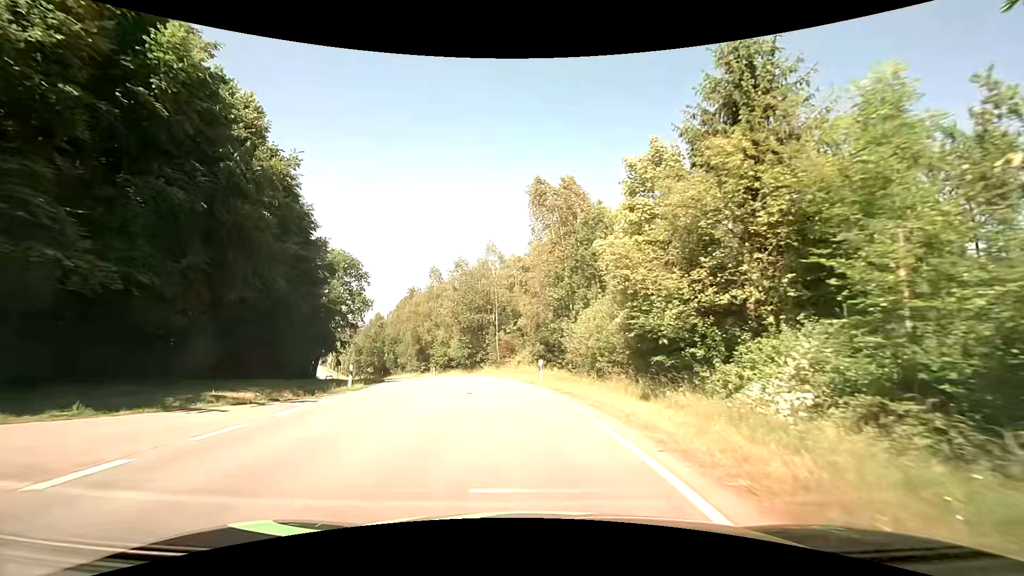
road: tertiary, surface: asphalt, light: Day
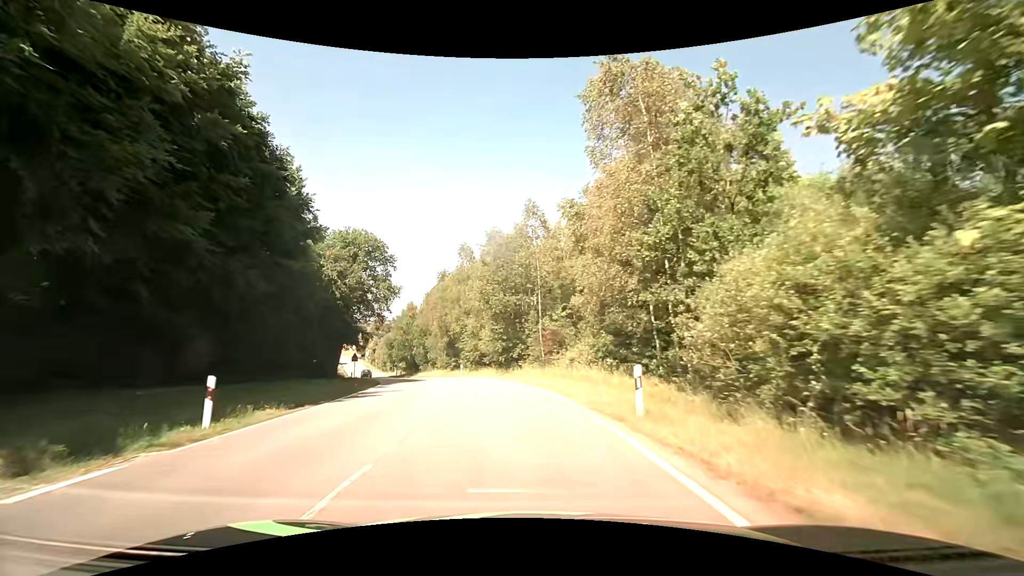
(-0.7, +13.0) m; -6°
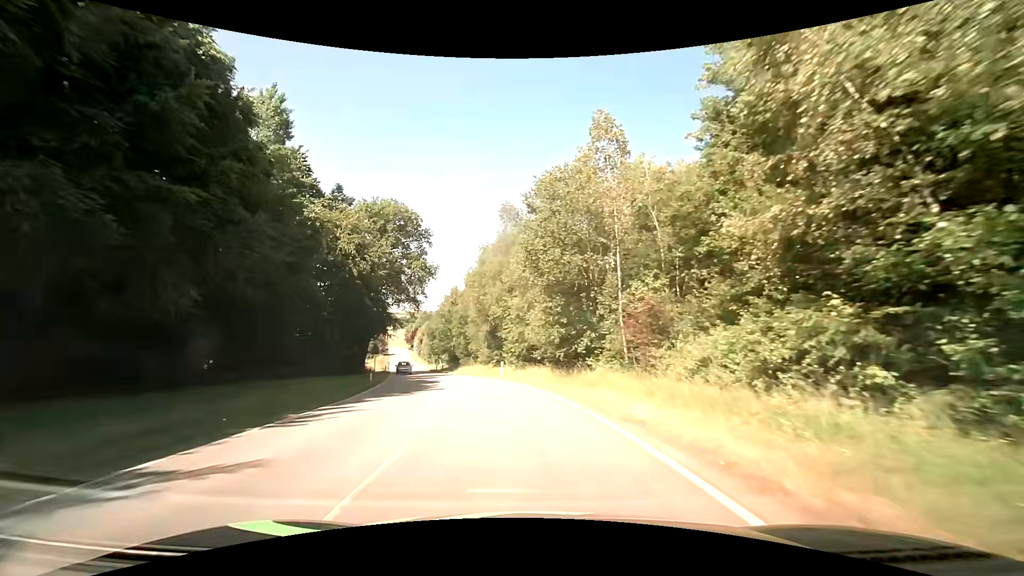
(-0.7, +14.1) m; -5°
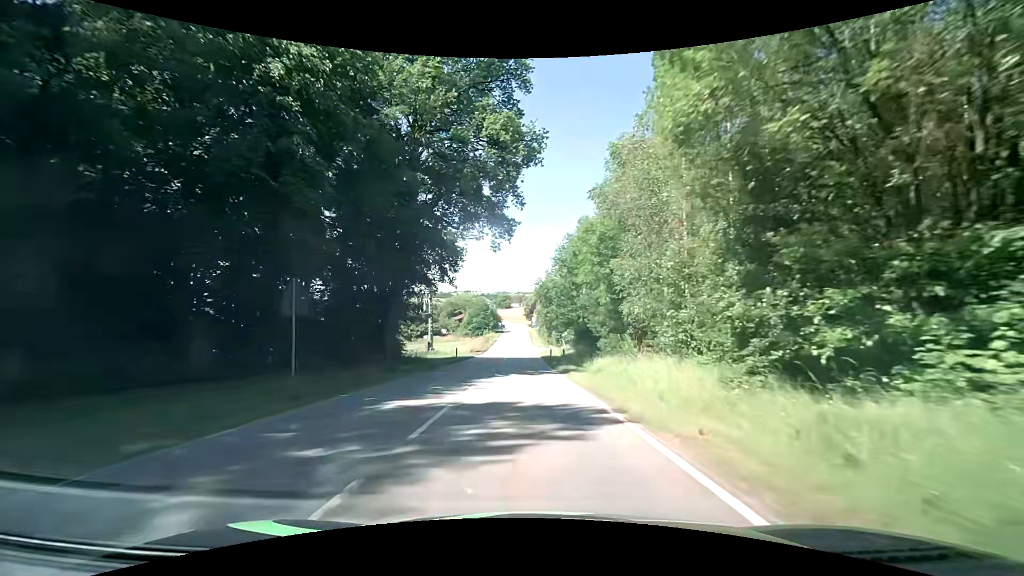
(-6.1, +38.7) m; -15°
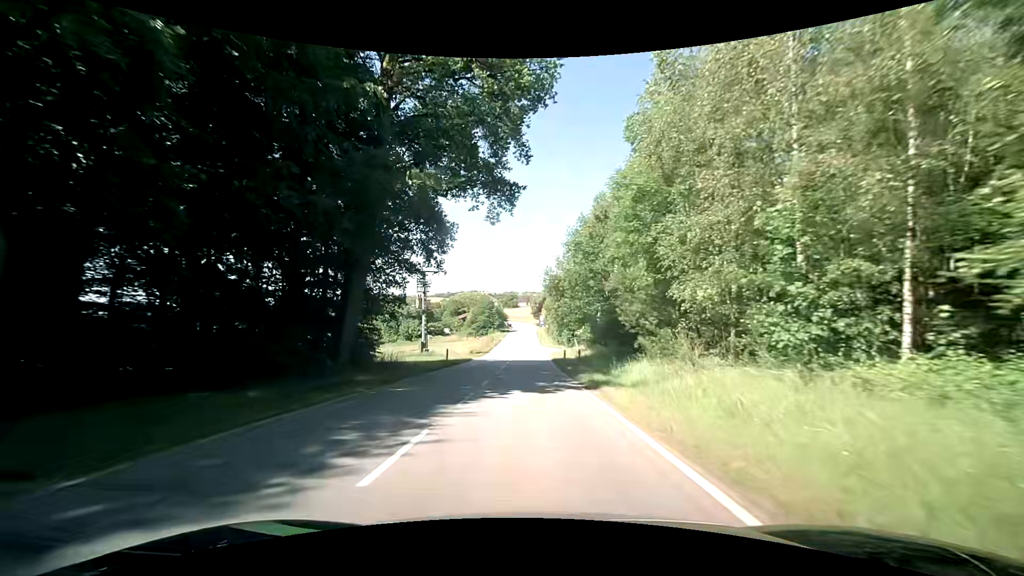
(-0.1, +8.3) m; -2°
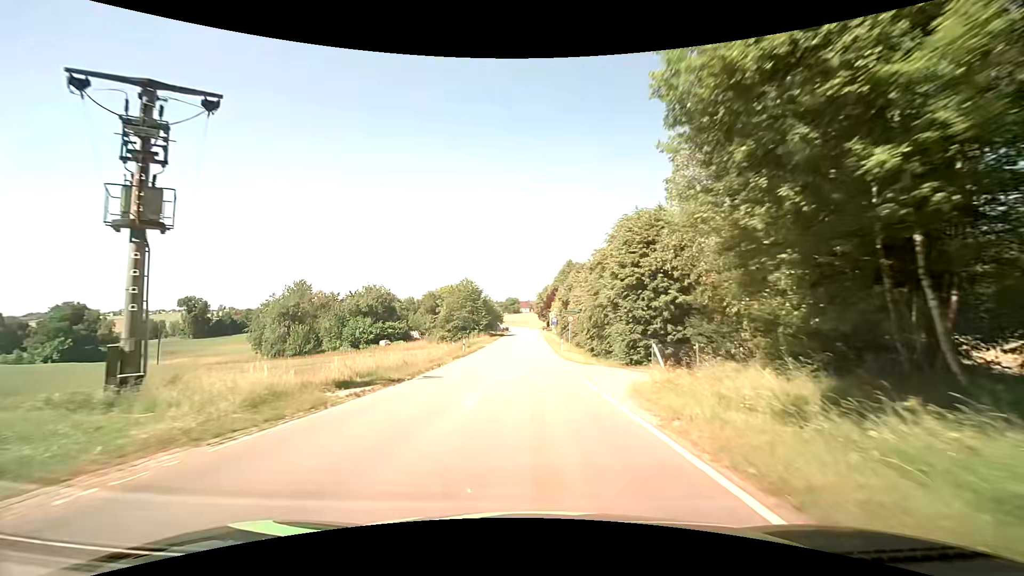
(-0.4, +42.6) m; -1°
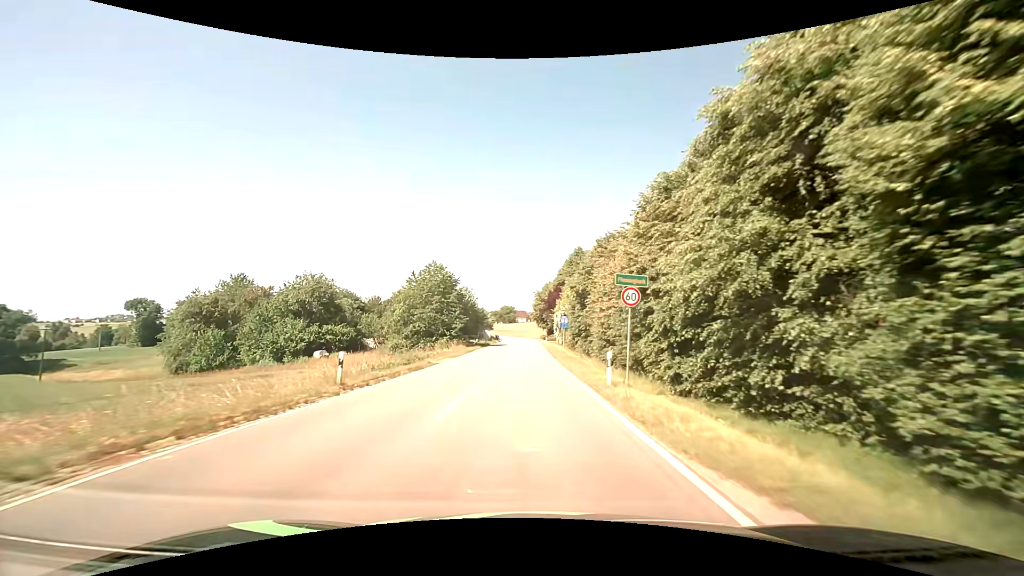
(+0.3, +25.9) m; +1°
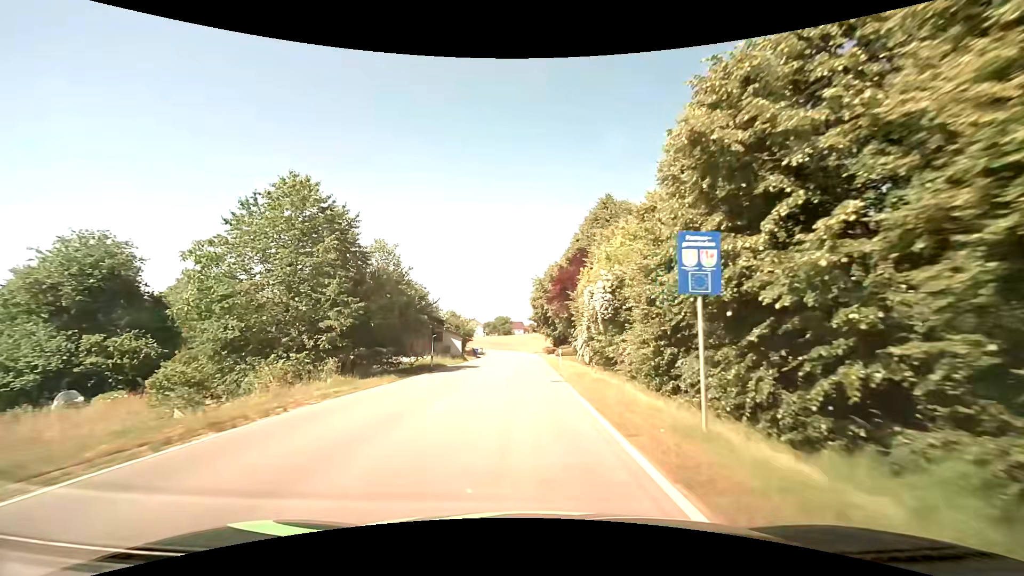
(+0.1, +34.5) m; 0°
(0, +10) (0, +20) (0, +30) (0, +40) (-1, +50) (-1, +60) (-1, +70) (-2, +80) (-3, +90) (-4, +100) m
